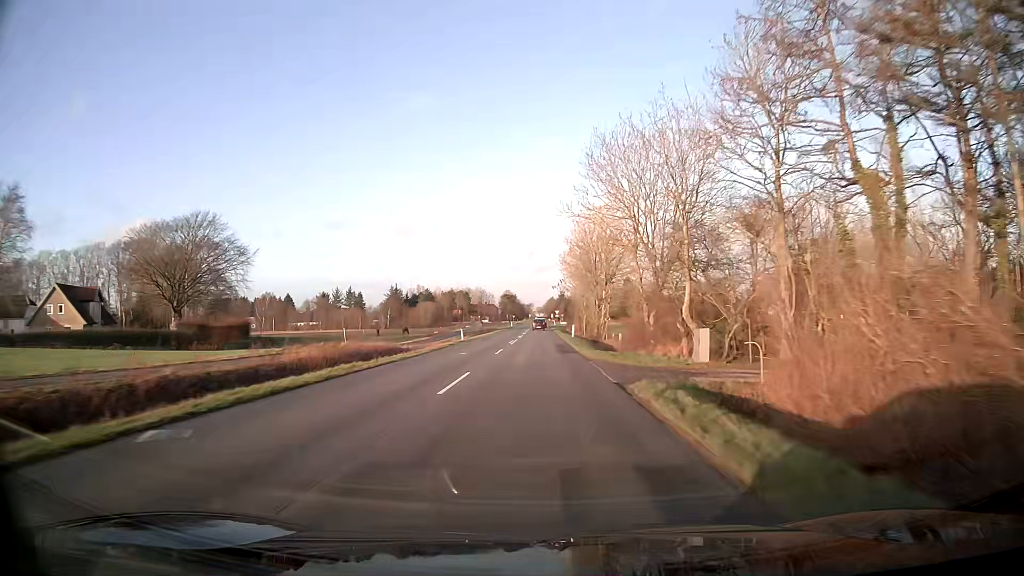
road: tertiary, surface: asphalt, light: Day
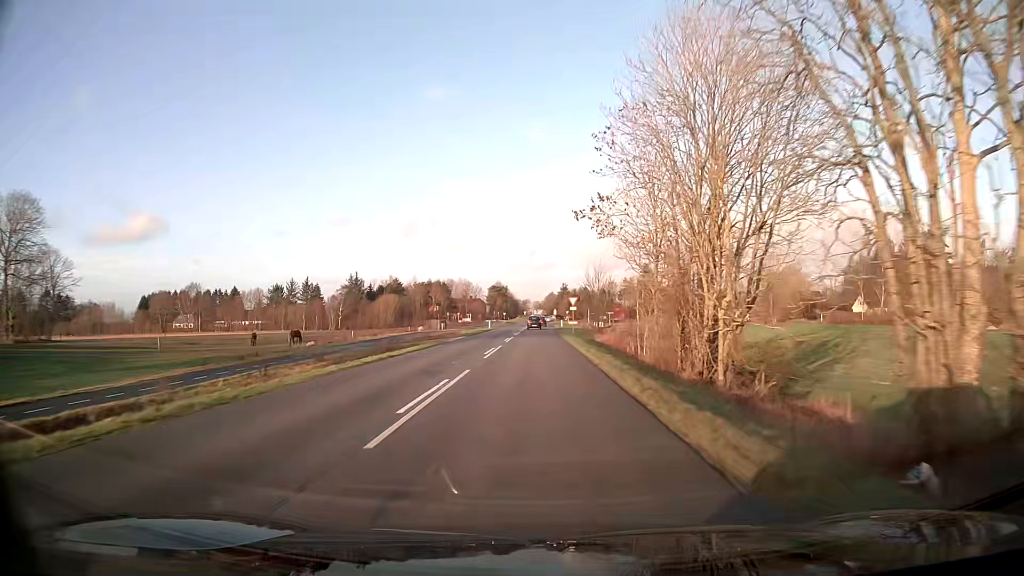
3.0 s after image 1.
(+0.4, +61.6) m; 0°
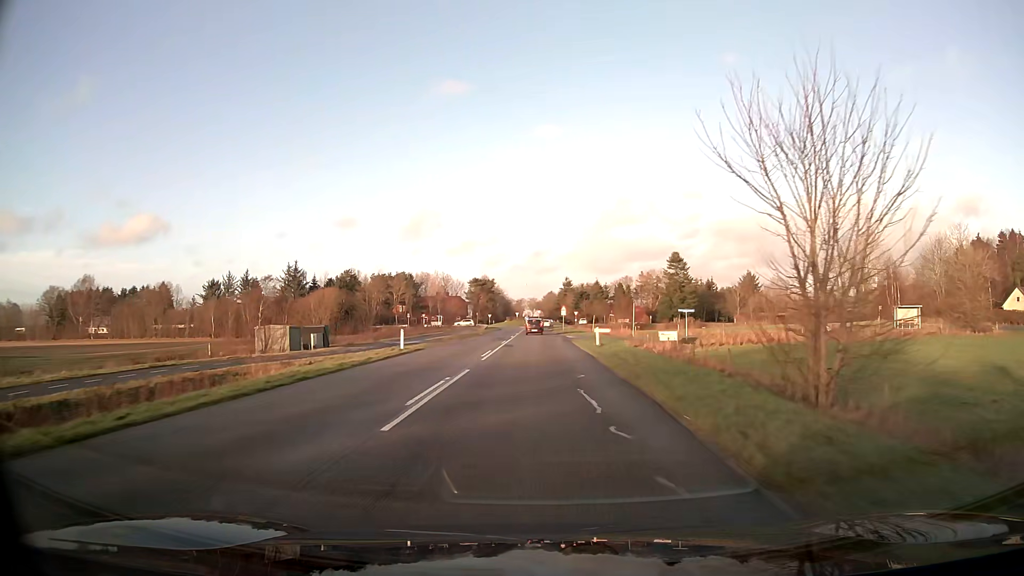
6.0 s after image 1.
(+0.1, +57.8) m; 0°
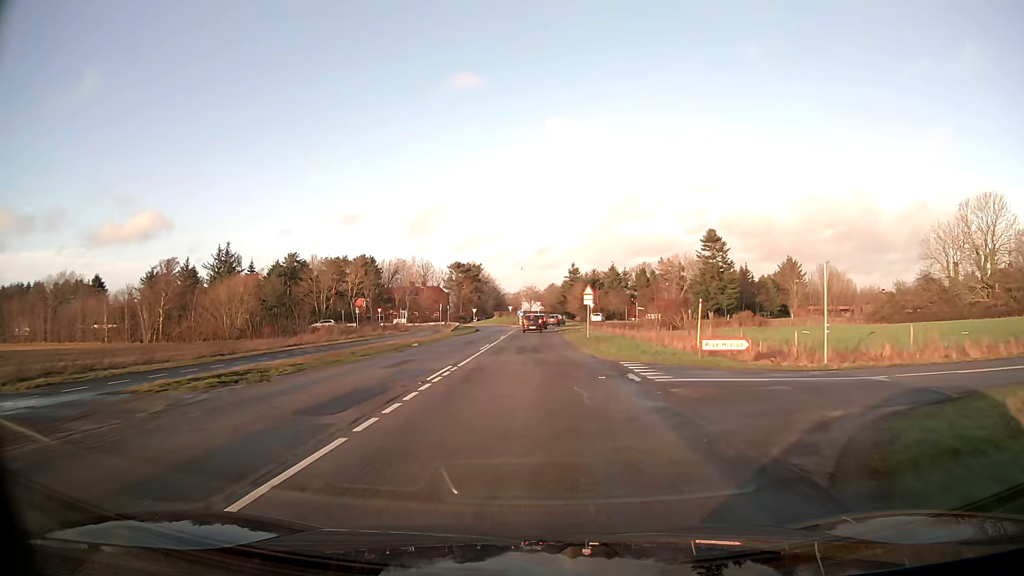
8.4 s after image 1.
(+0.2, +40.7) m; 0°
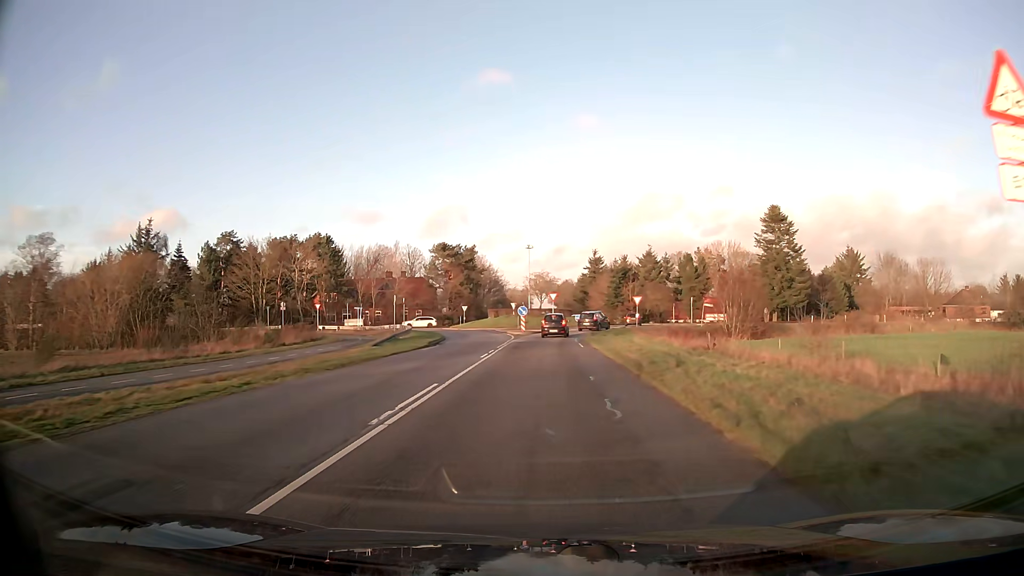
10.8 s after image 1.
(-0.2, +34.9) m; -1°
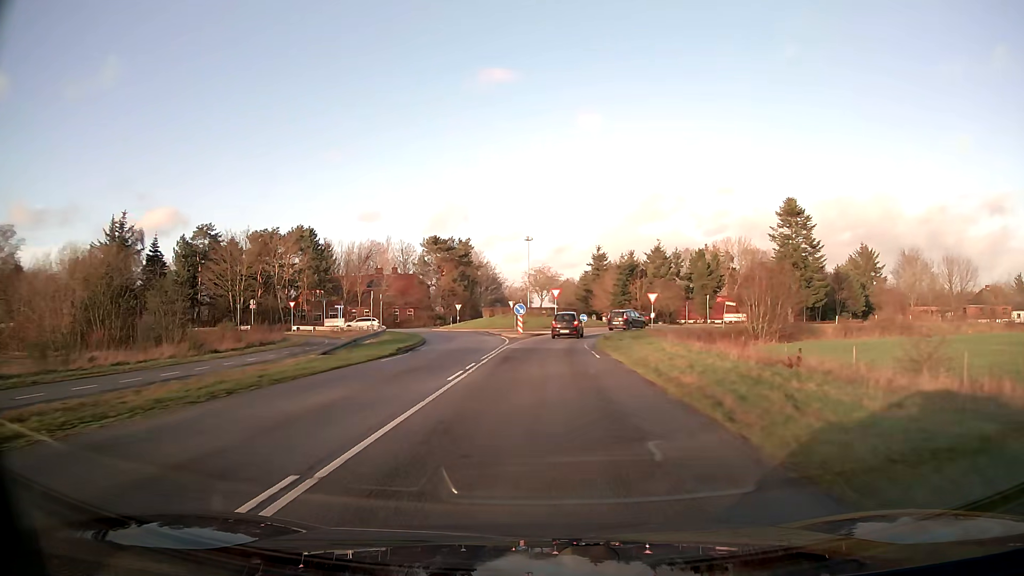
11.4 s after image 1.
(0.0, +7.9) m; 0°
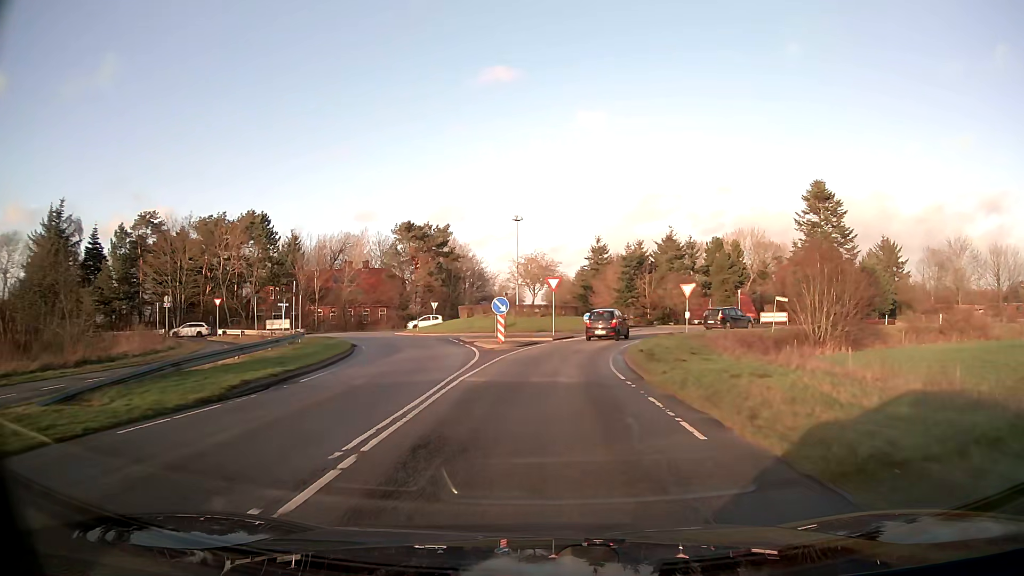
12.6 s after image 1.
(+0.1, +14.5) m; +1°
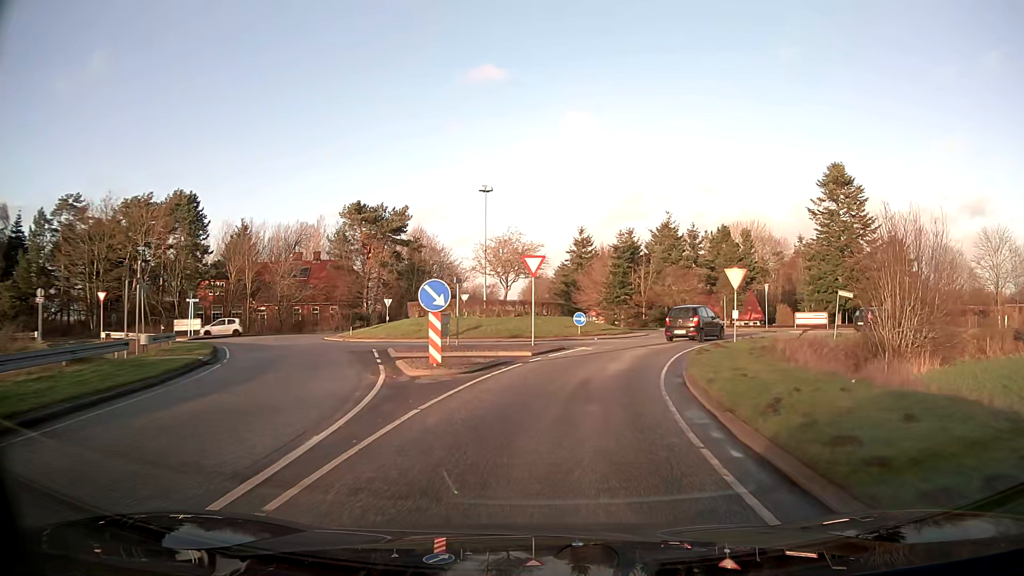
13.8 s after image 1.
(+0.1, +12.8) m; +2°
(0, +10) (+2, +20) (+6, +29) (+13, +36) (+22, +40) (+32, +43) (+42, +44) (+52, +45) (+62, +46) (+71, +48) m
